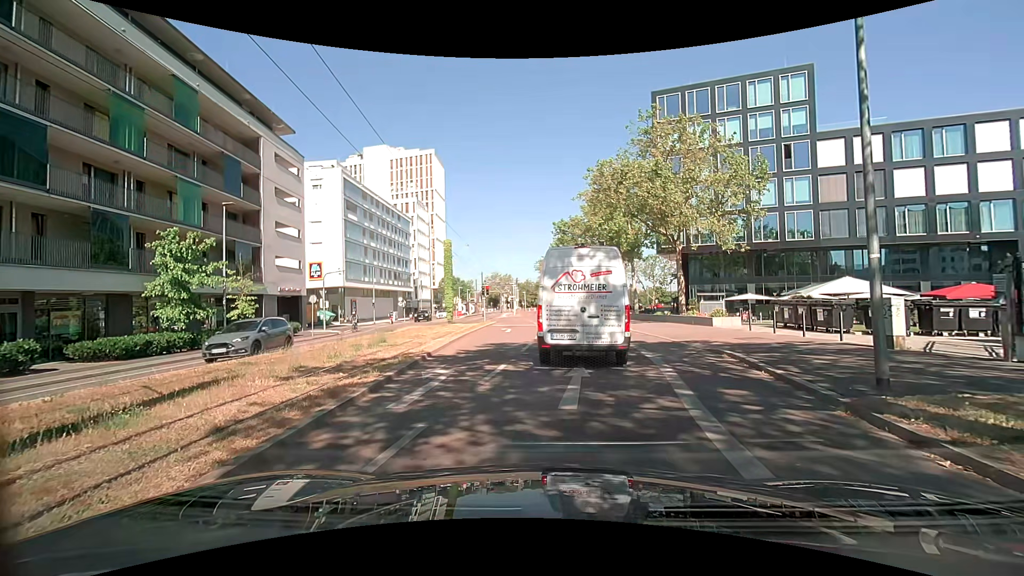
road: secondary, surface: asphalt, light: Day
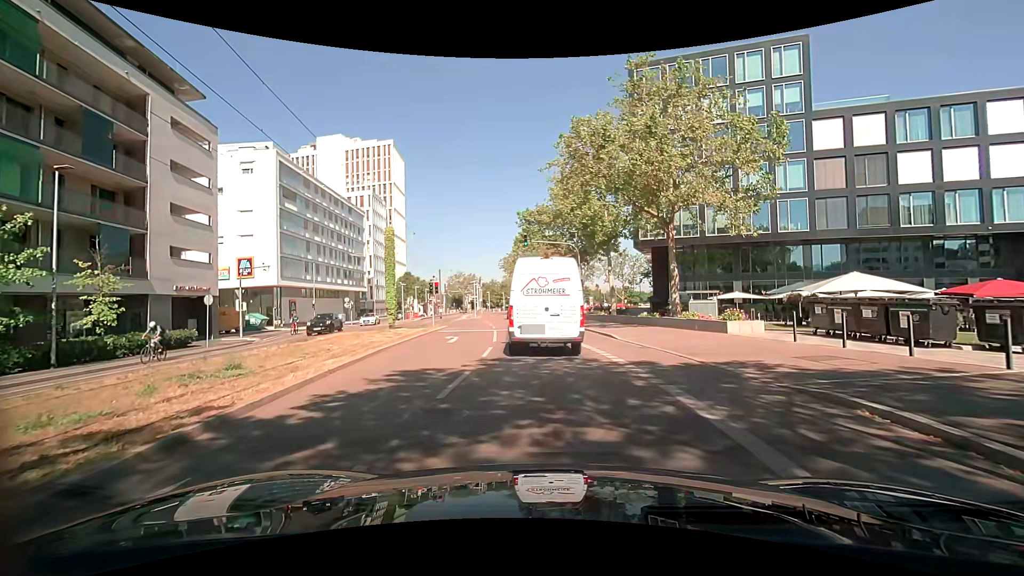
(+0.1, +7.6) m; +4°
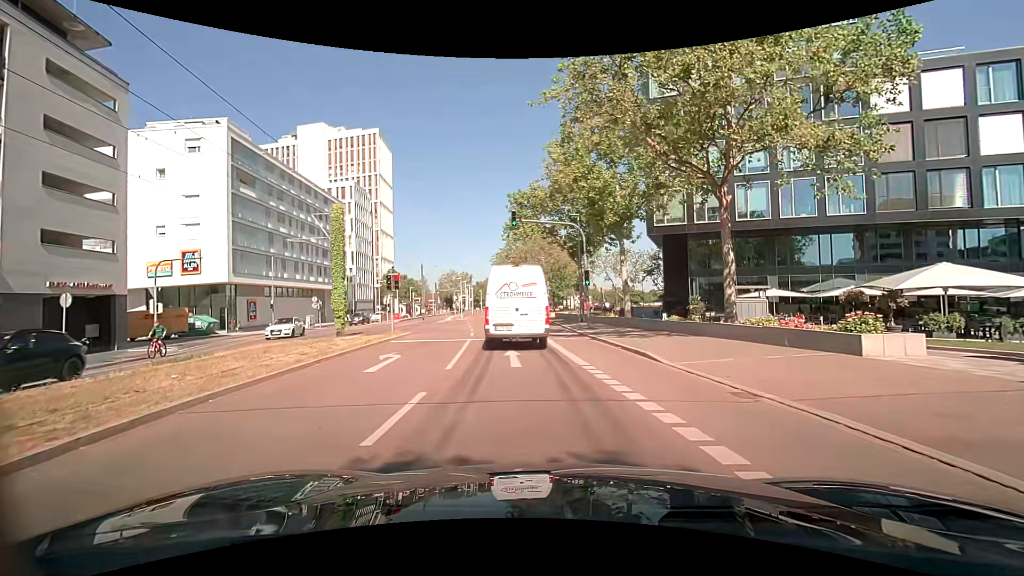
(-0.1, +8.6) m; -1°
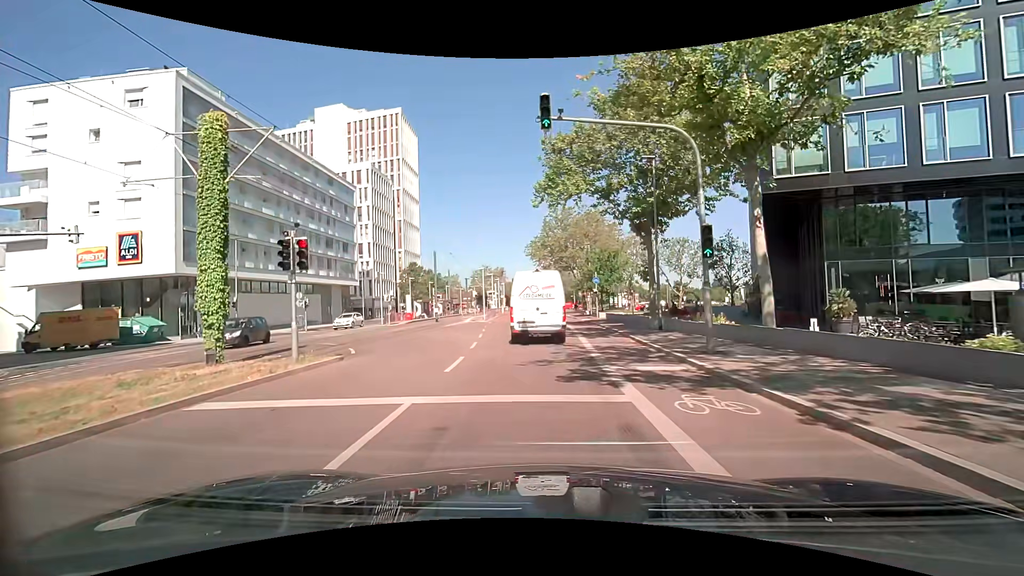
(-0.5, +14.2) m; -4°
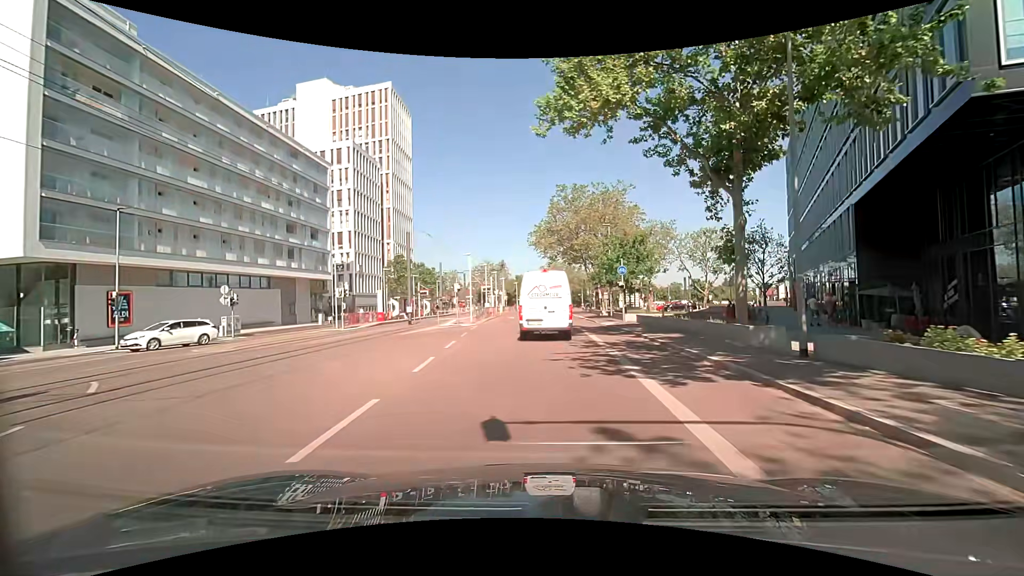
(-0.2, +12.3) m; -1°
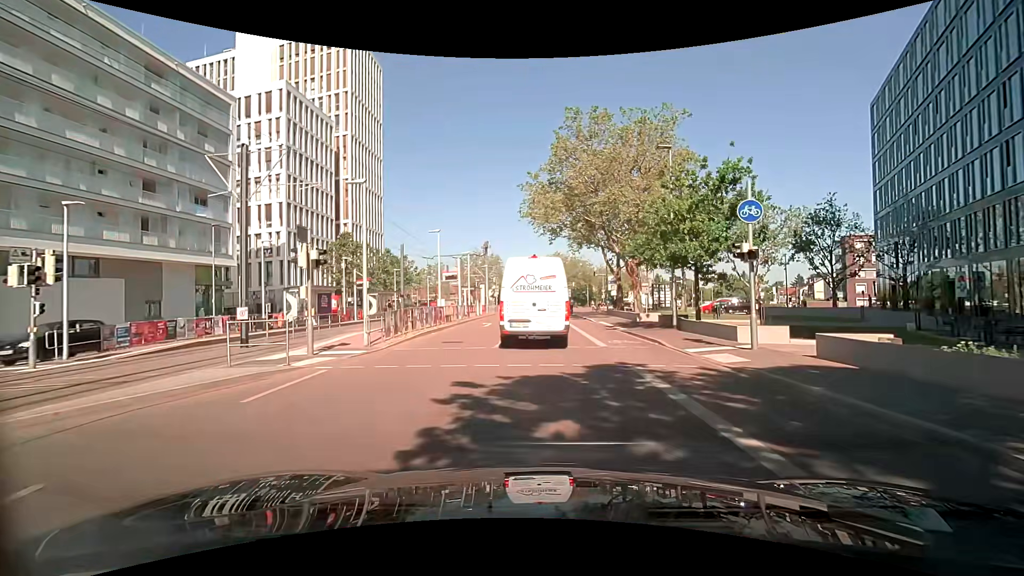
(+0.3, +21.4) m; +1°
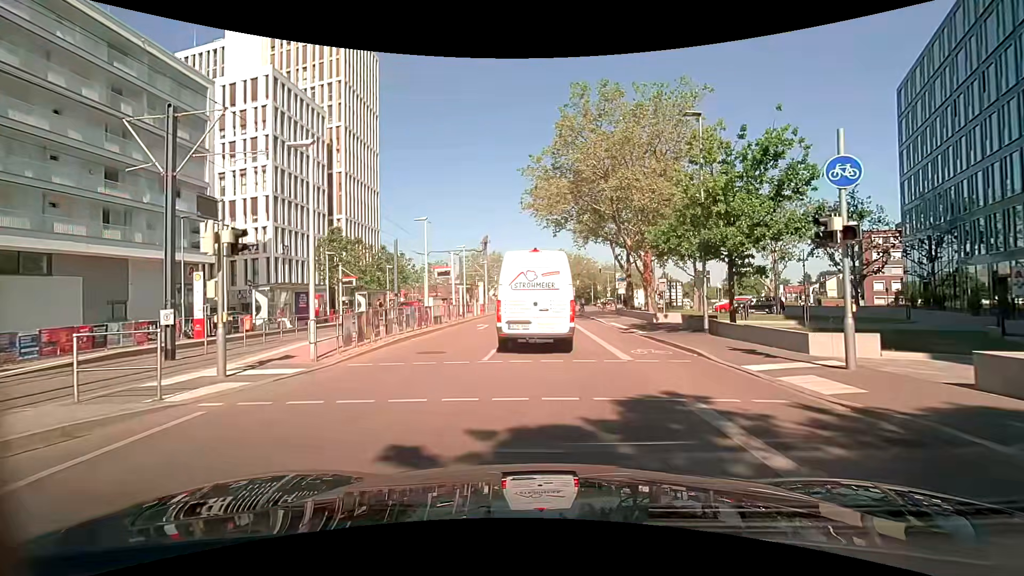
(0.0, +3.6) m; -1°
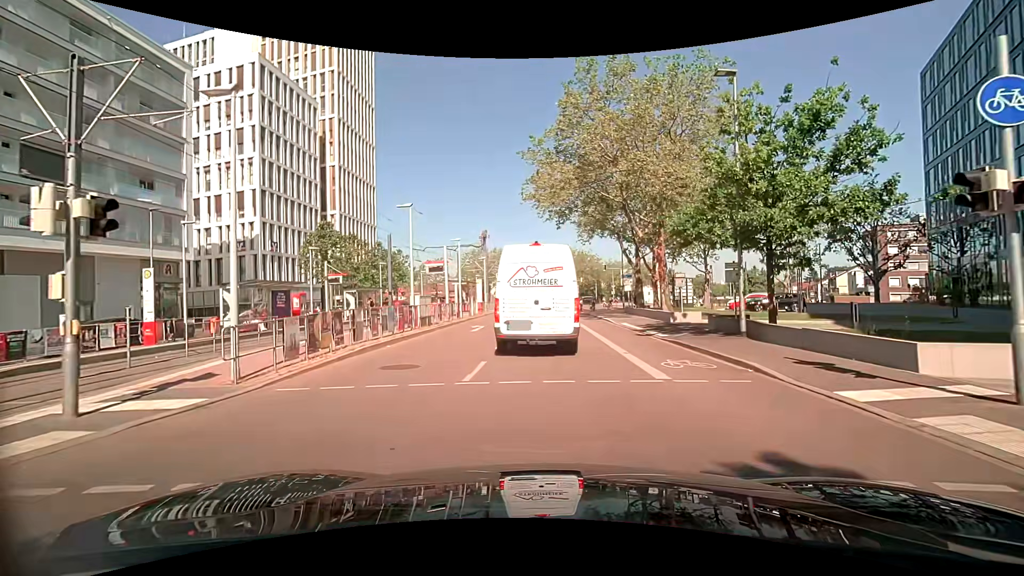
(0.0, +2.9) m; 0°
